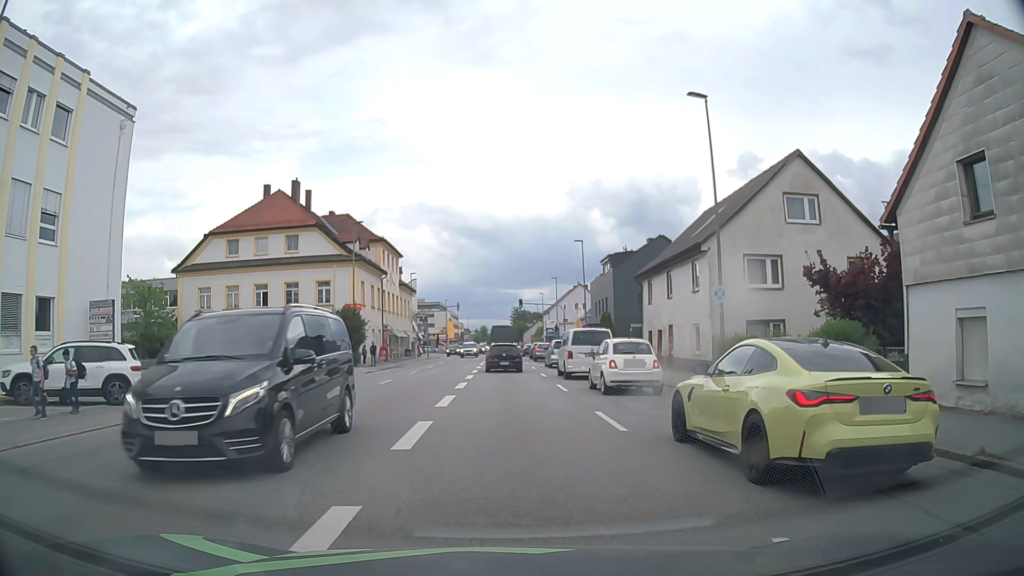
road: tertiary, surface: asphalt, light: Day
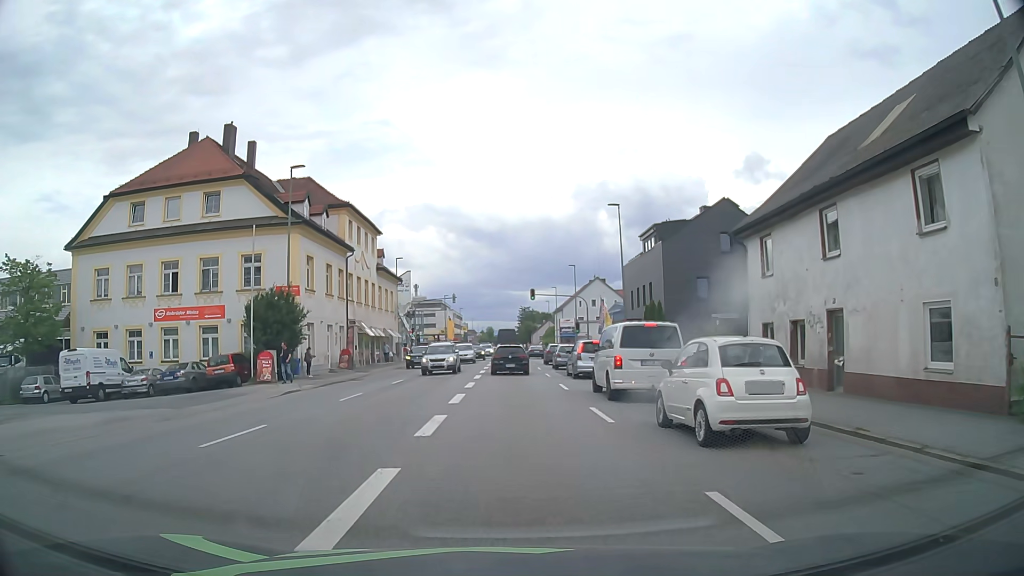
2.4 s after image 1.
(-0.1, +16.5) m; -1°
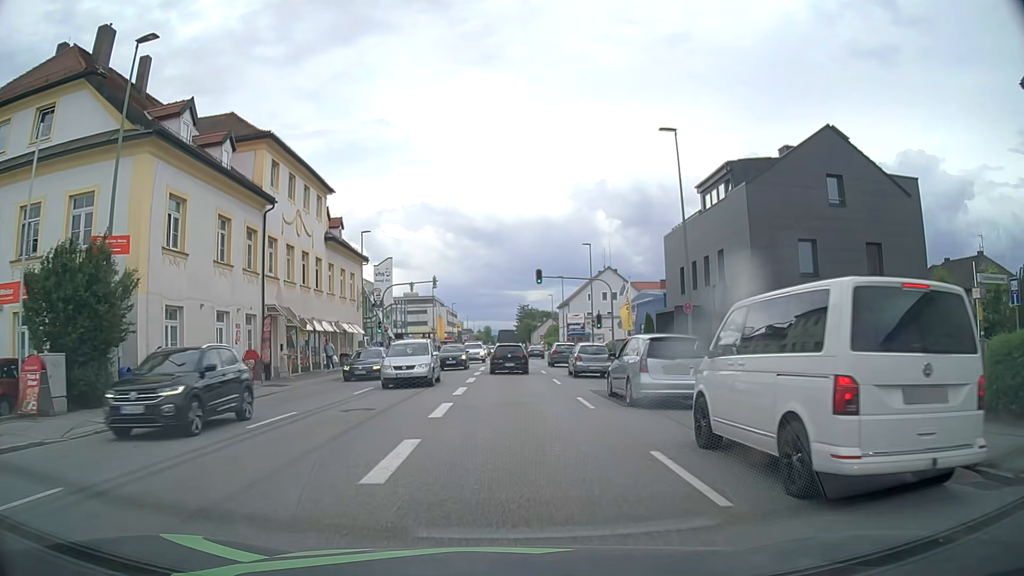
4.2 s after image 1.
(+0.1, +15.9) m; 0°
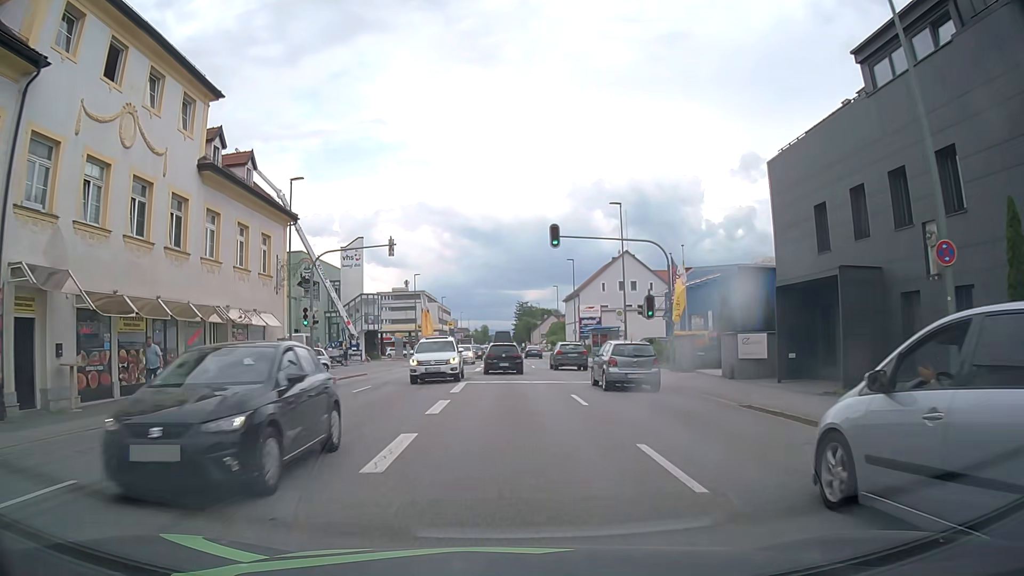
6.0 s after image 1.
(0.0, +17.6) m; 0°
(0, +10) (0, +20) (0, +30) (0, +40) (0, +50) (0, +60) (0, +70) (0, +80) (0, +90) (0, +100) m
